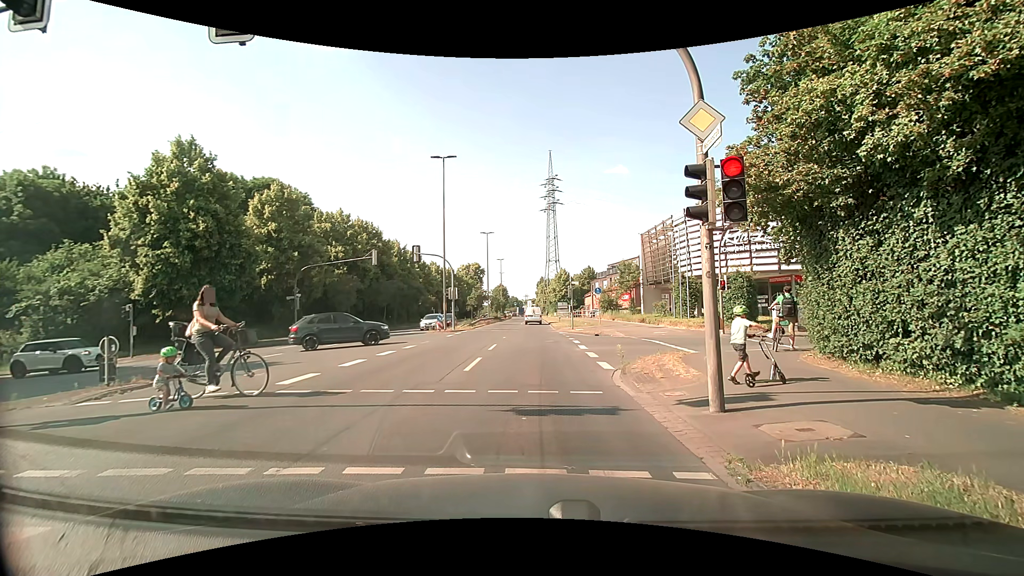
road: primary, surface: asphalt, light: Day
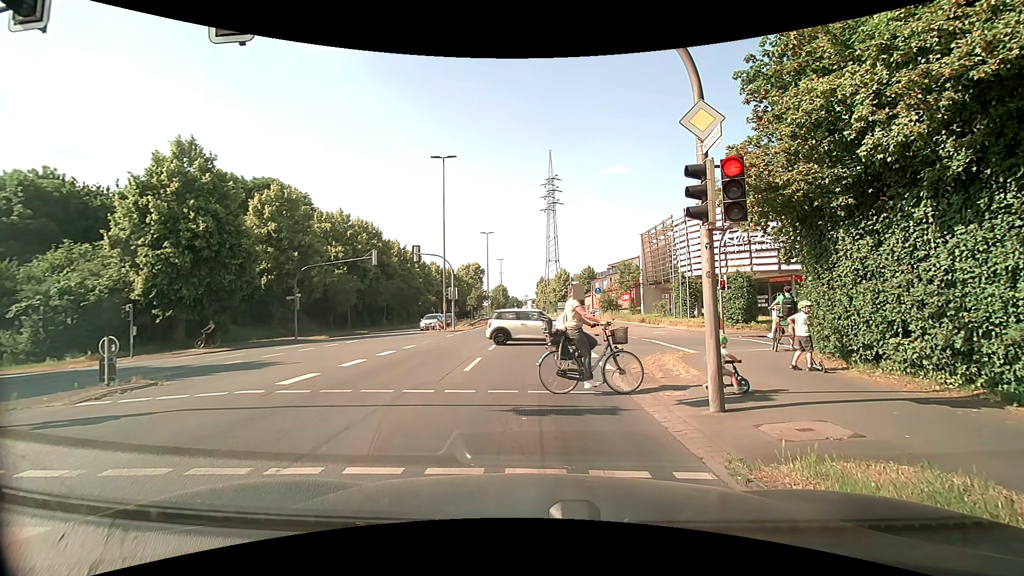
(0.0, 0.0) m; 0°
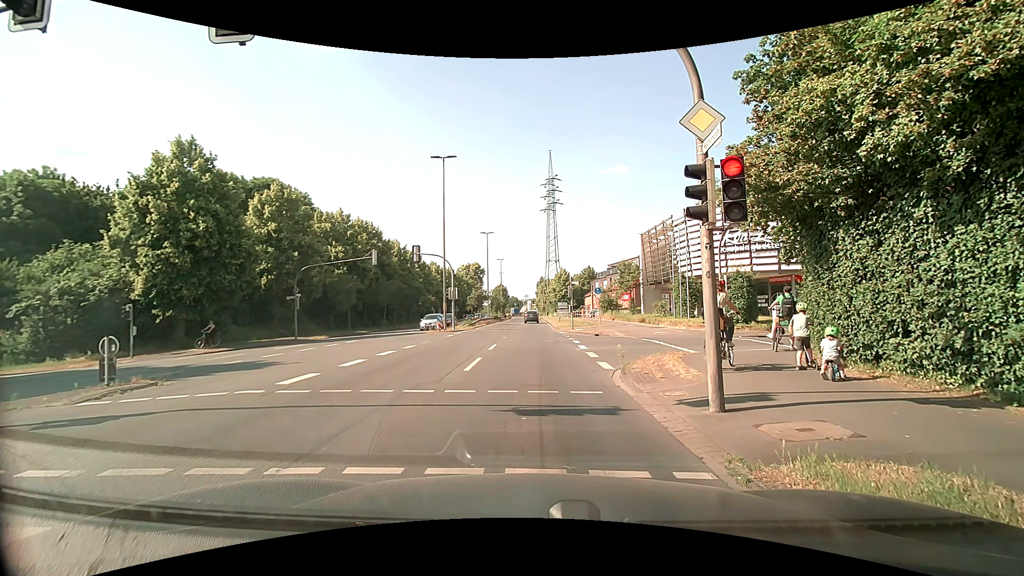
(0.0, 0.0) m; 0°
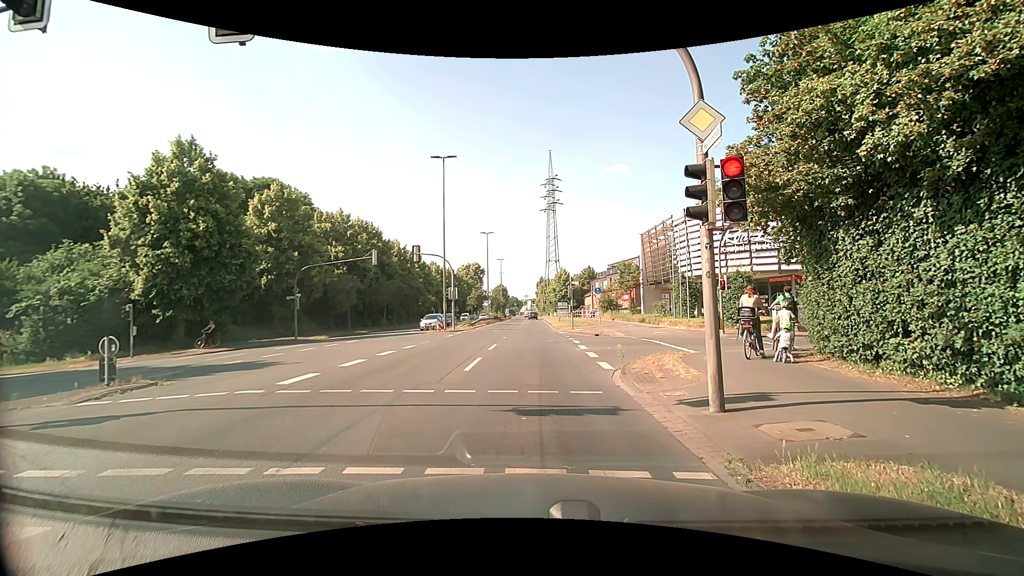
(0.0, 0.0) m; 0°
